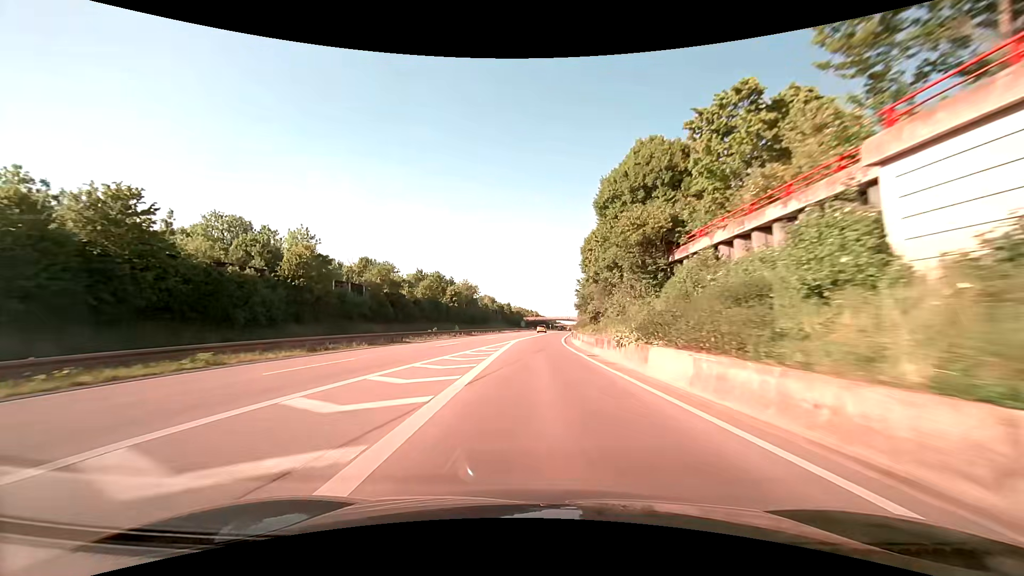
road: trunk_link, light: Day
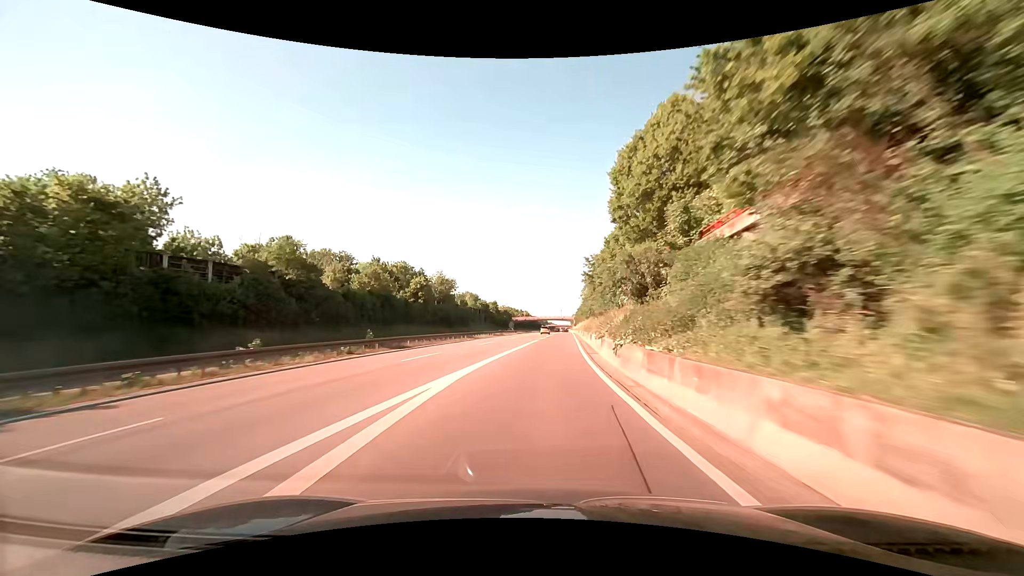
(+0.1, +30.1) m; +1°
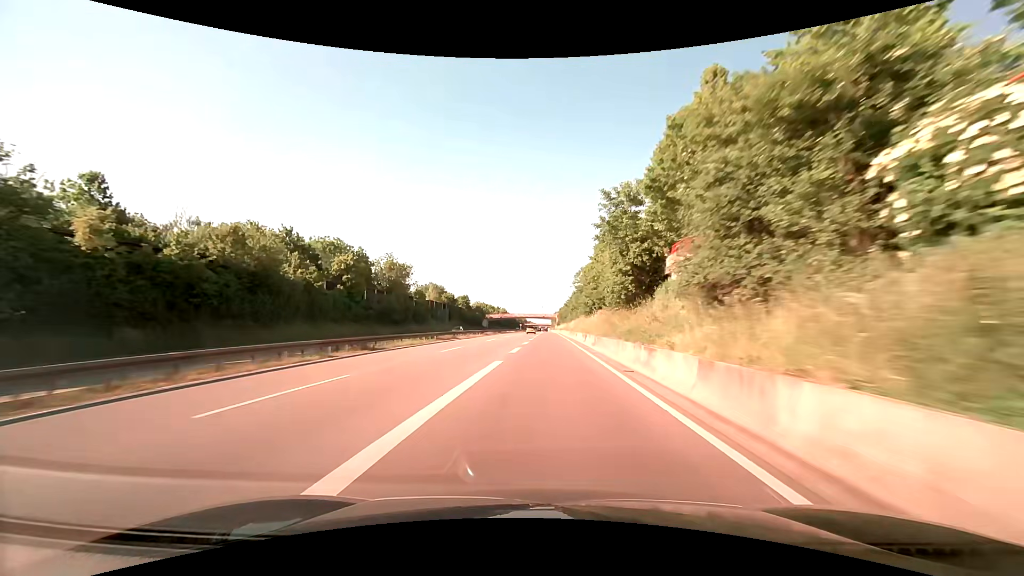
(+0.6, +30.6) m; +2°
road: trunk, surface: asphalt
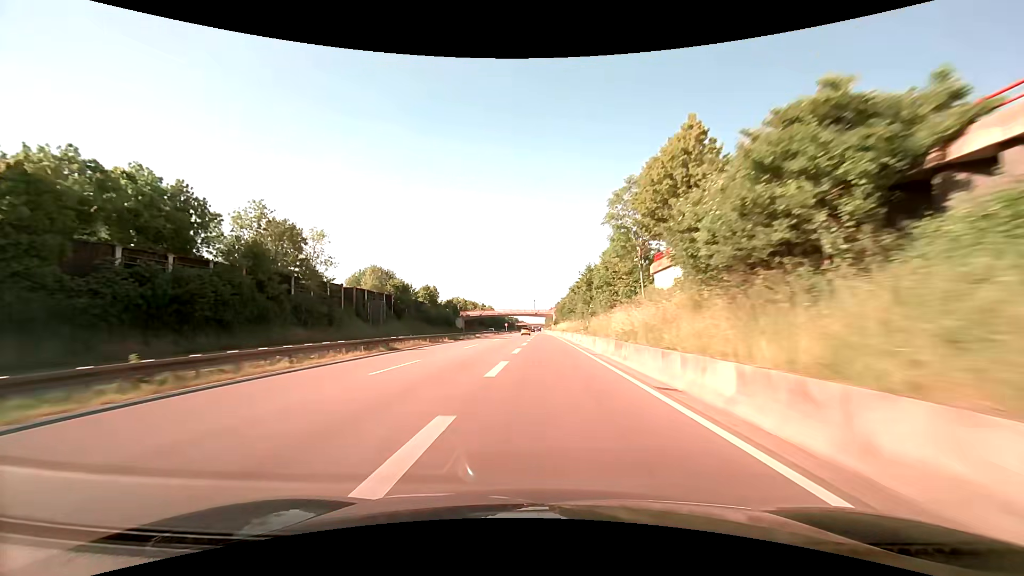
(+1.1, +47.4) m; +1°
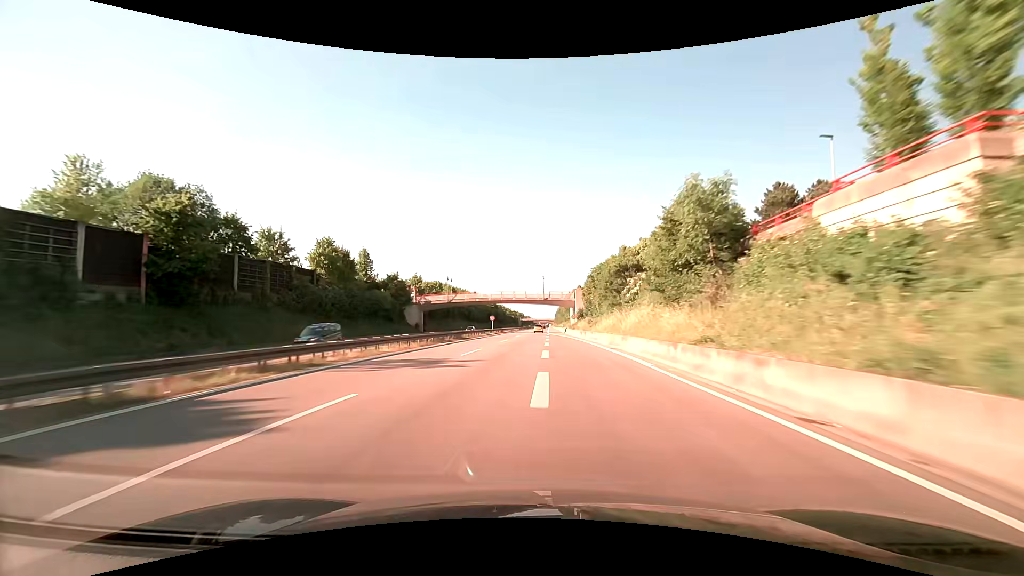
(-0.5, +65.4) m; -1°
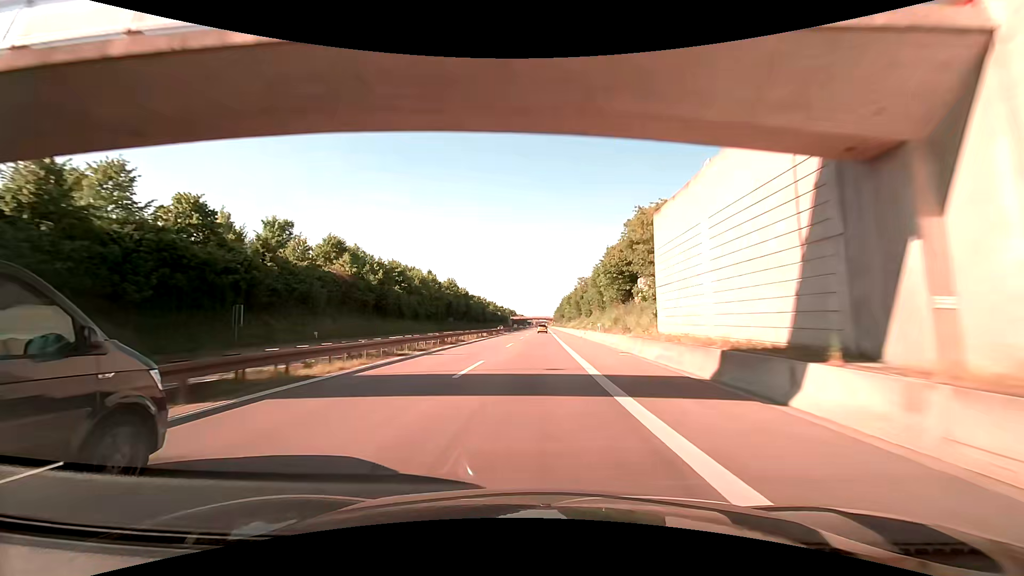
(+0.1, +81.4) m; 0°
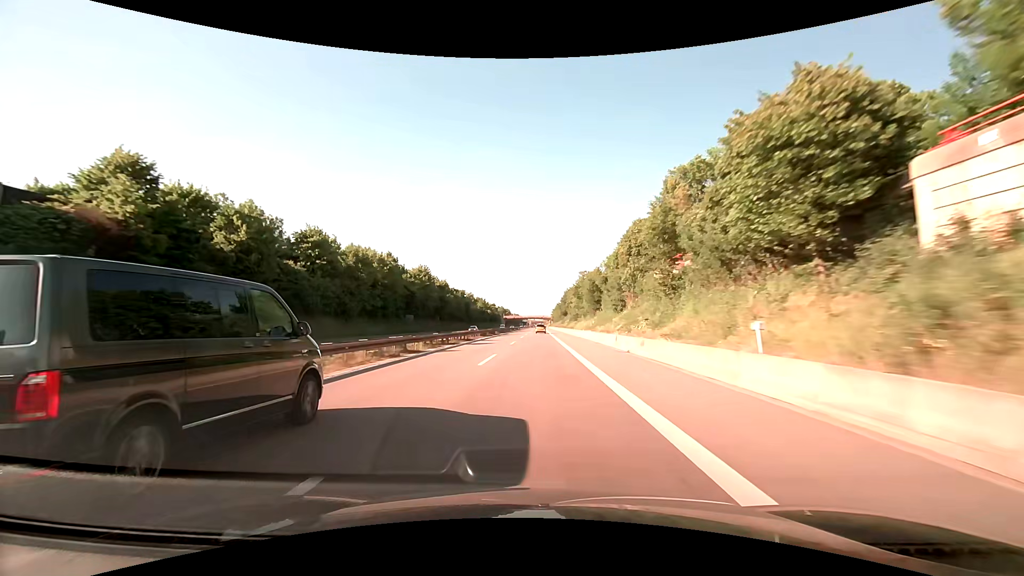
(+0.2, +32.3) m; 0°
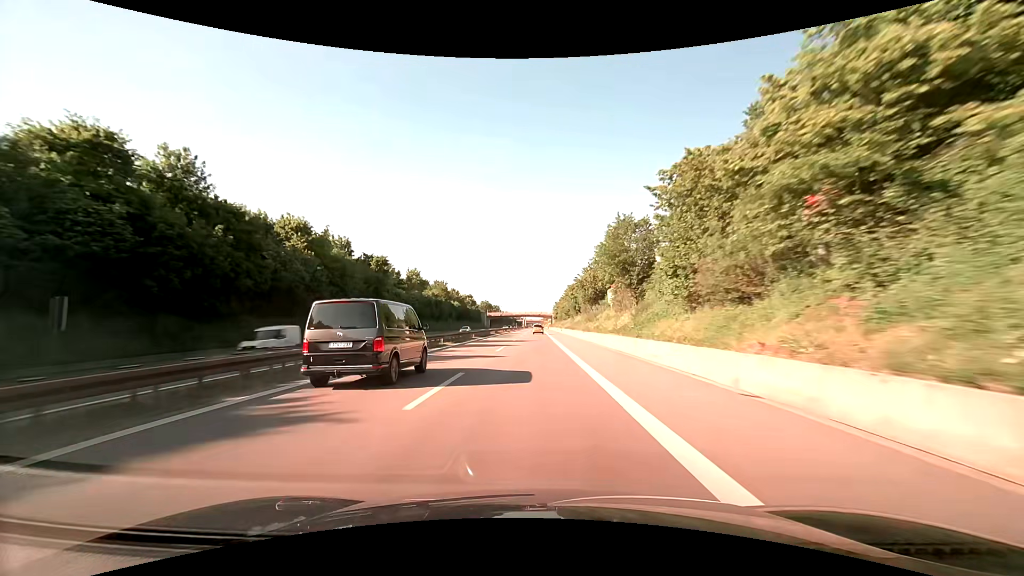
(+0.6, +81.1) m; 0°
(0, +10) (0, +20) (0, +30) (0, +40) (0, +50) (0, +60) (0, +70) (0, +80) (0, +90) (0, +100) m
